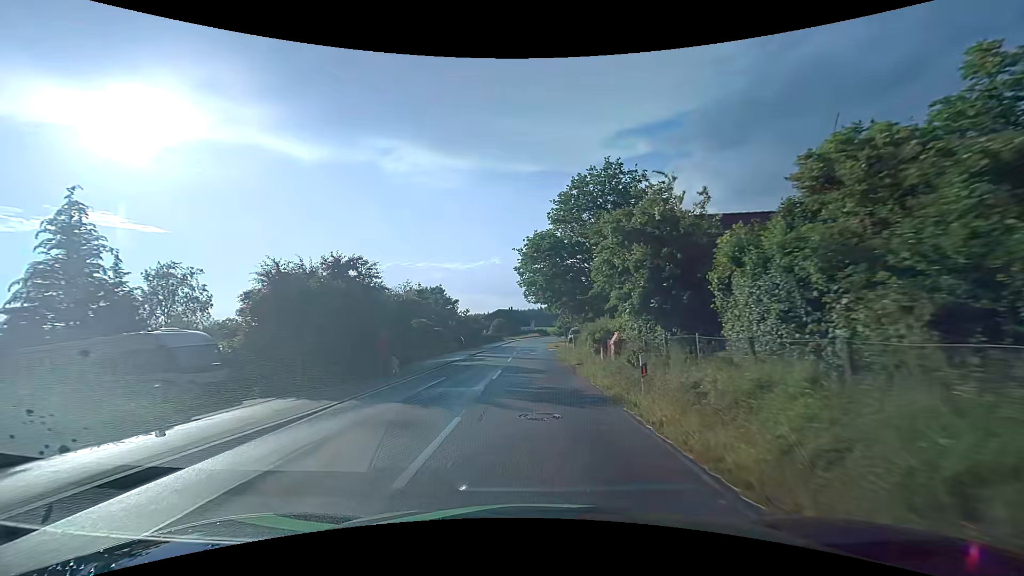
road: tertiary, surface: asphalt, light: Day
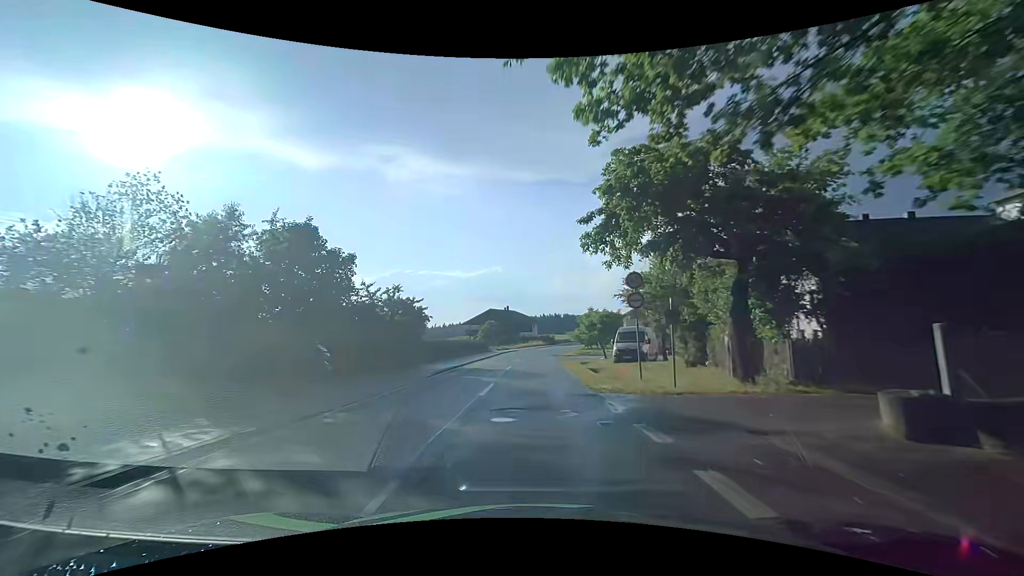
(0.0, +37.4) m; -1°
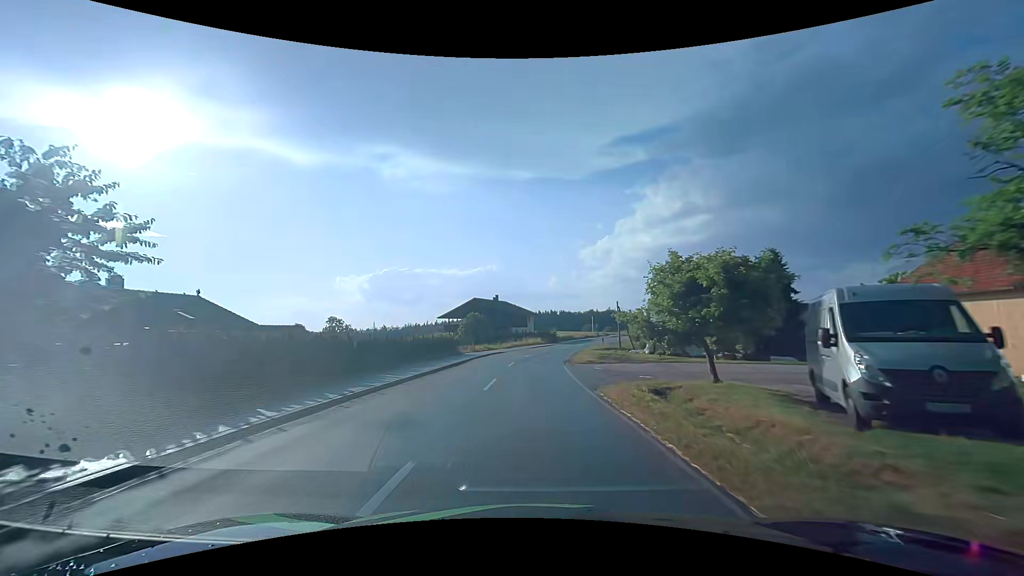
(+0.2, +23.7) m; +1°
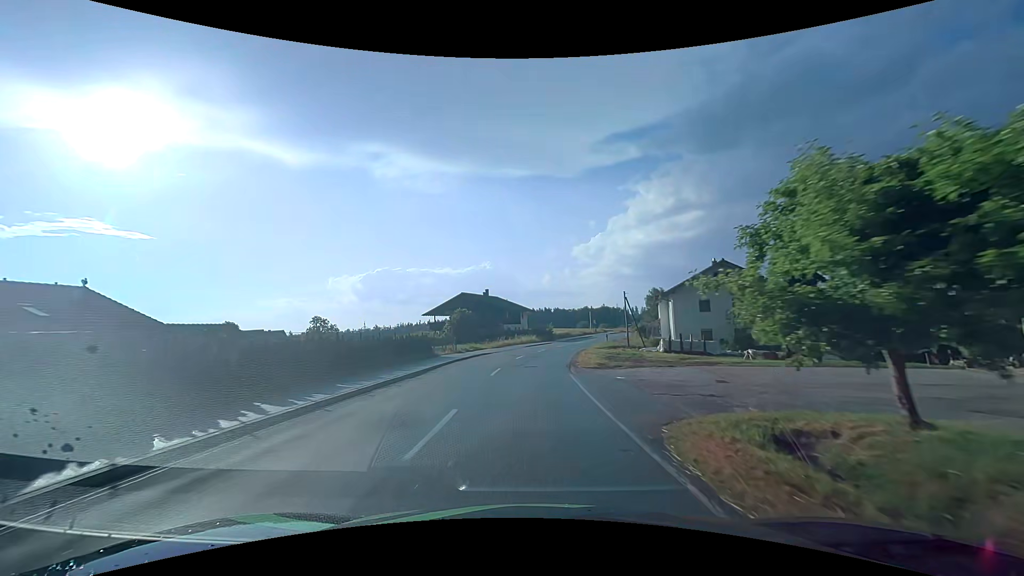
(+0.1, +8.0) m; +1°
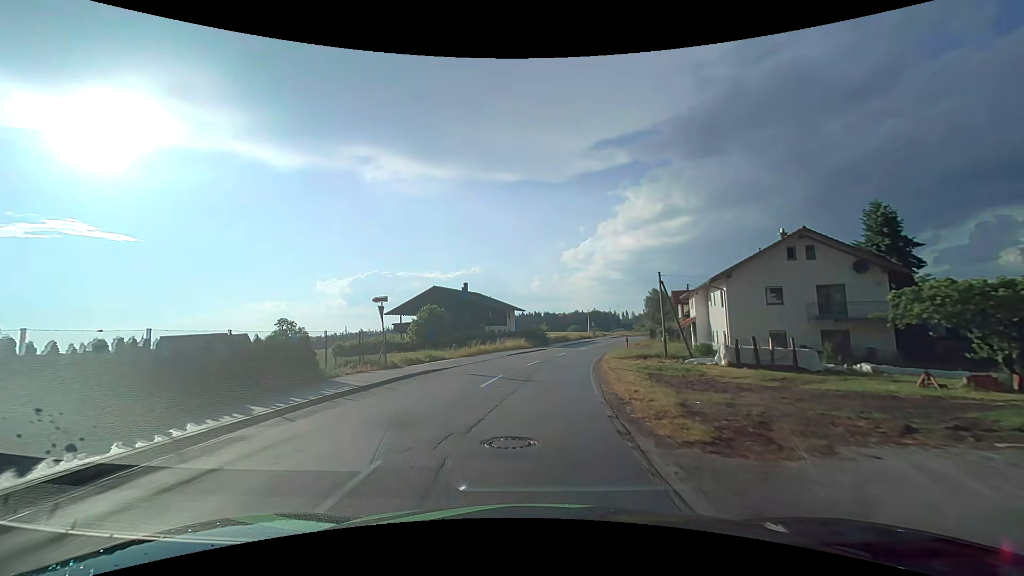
(+0.1, +16.3) m; +1°
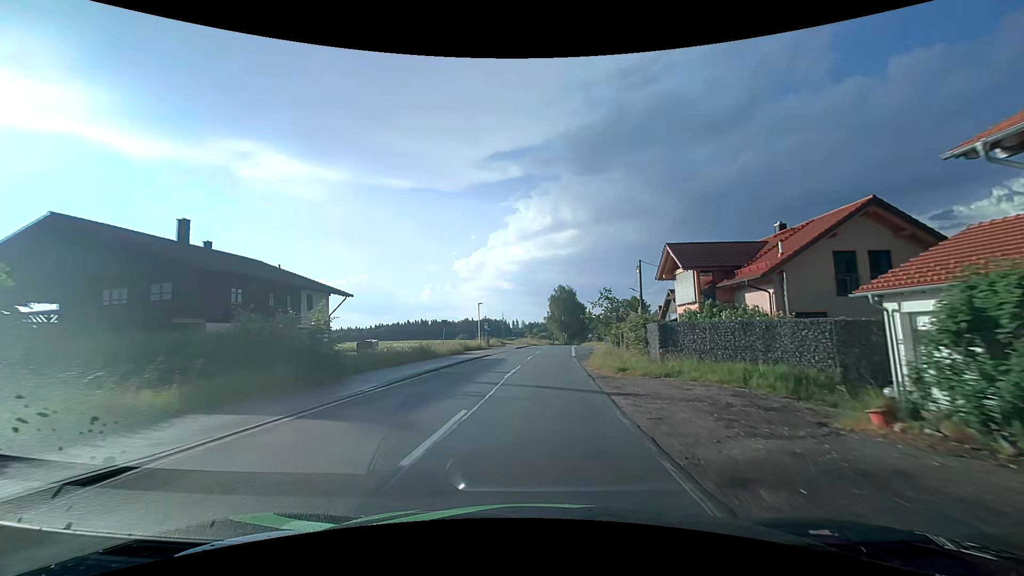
(+4.4, +40.6) m; +13°
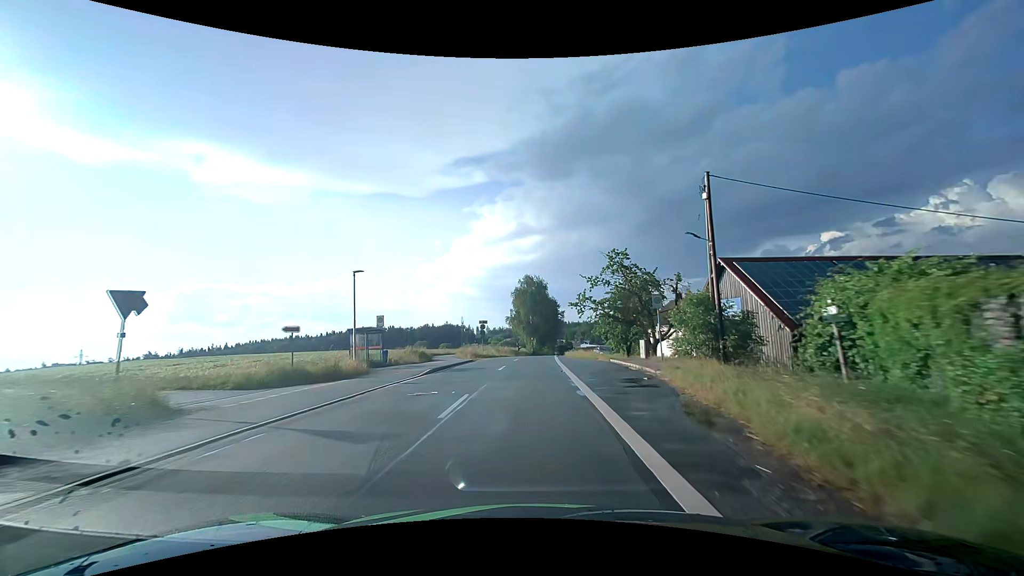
(+1.3, +32.3) m; +4°
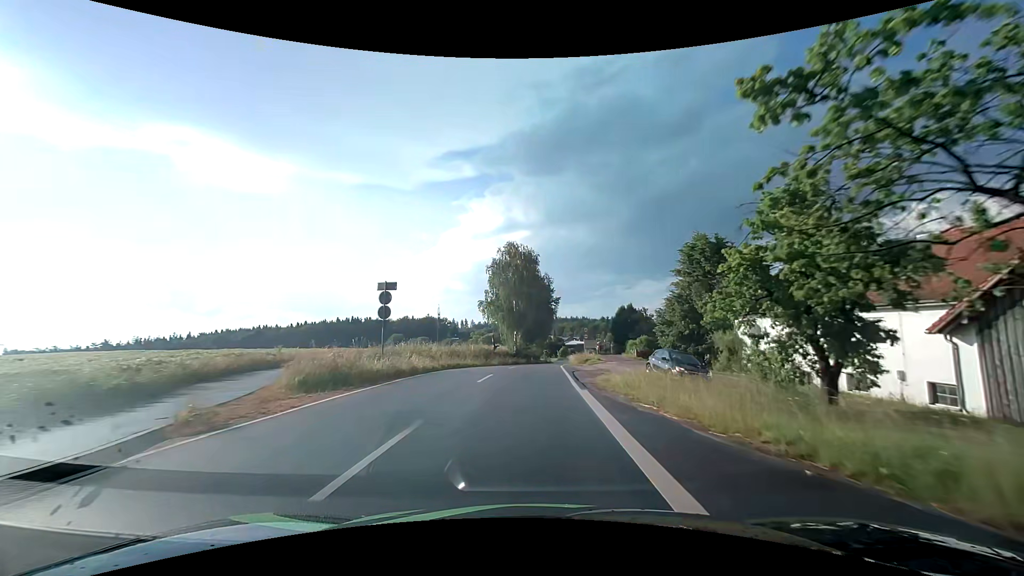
(+0.5, +32.1) m; +2°
(0, +10) (0, +20) (0, +30) (+1, +40) (+2, +50) (+3, +60) (+4, +70) (+5, +80) (+6, +90) (+8, +100) m
